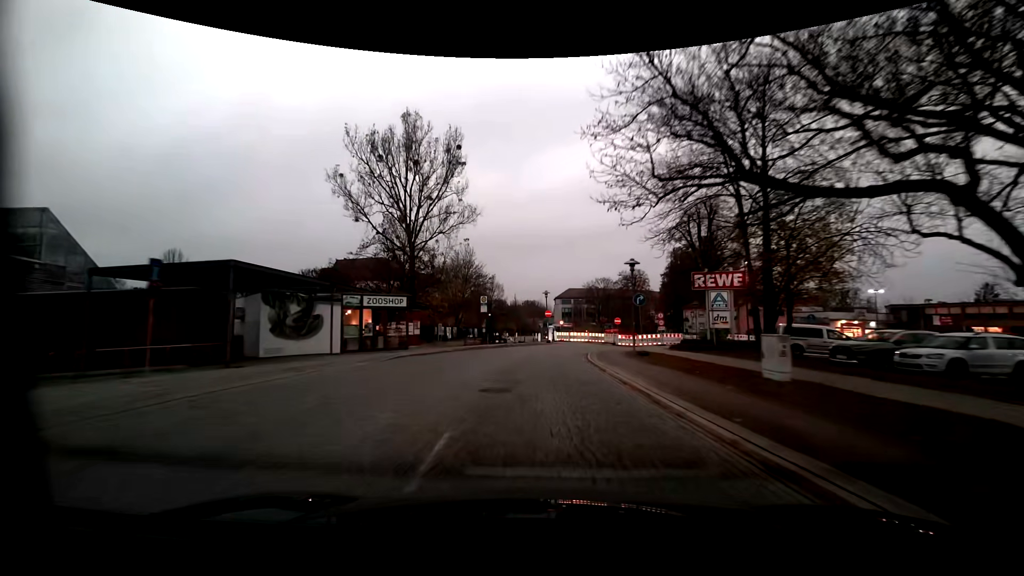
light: Dusk
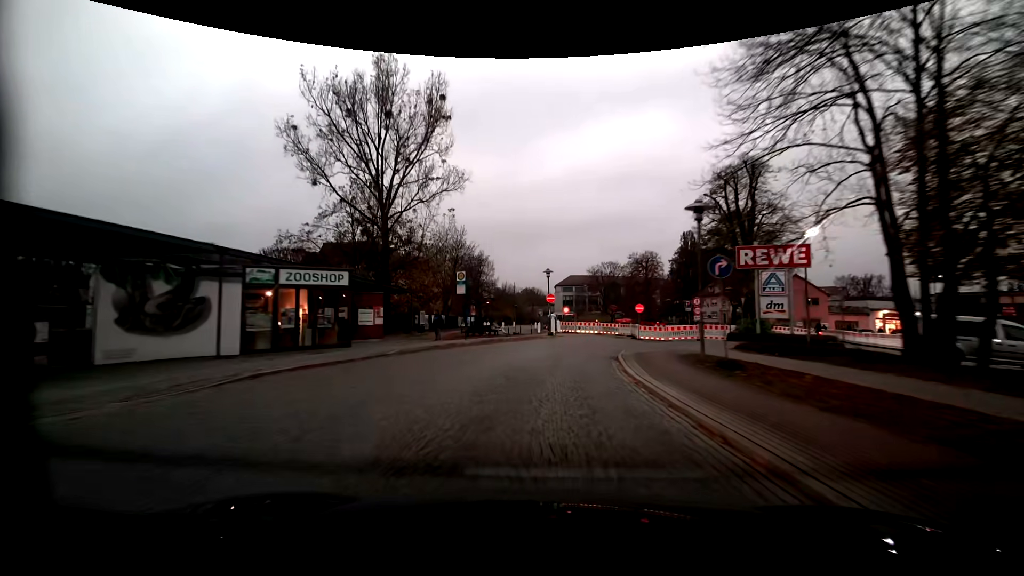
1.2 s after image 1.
(+0.1, +10.3) m; 0°
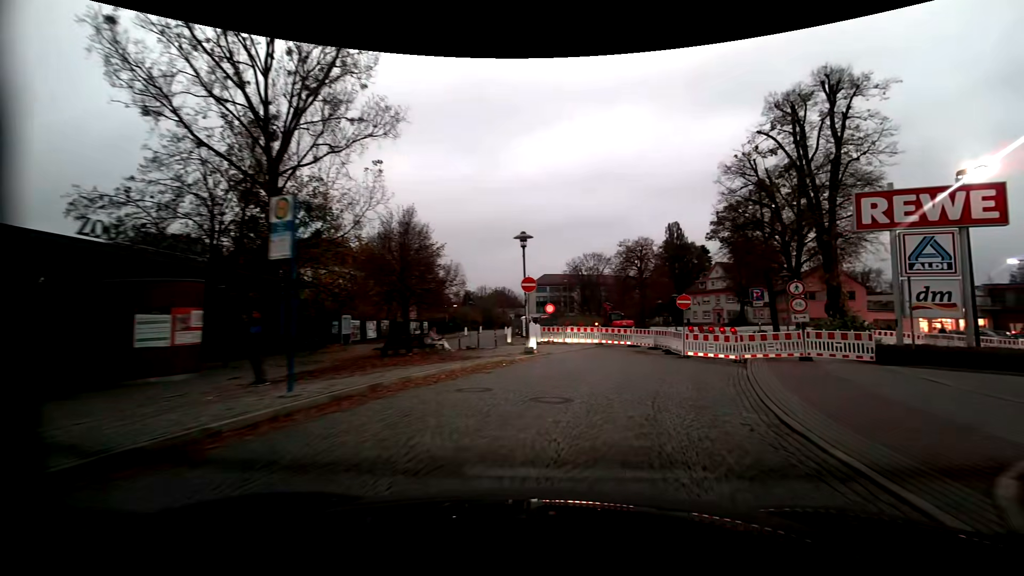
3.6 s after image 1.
(0.0, +15.7) m; +4°
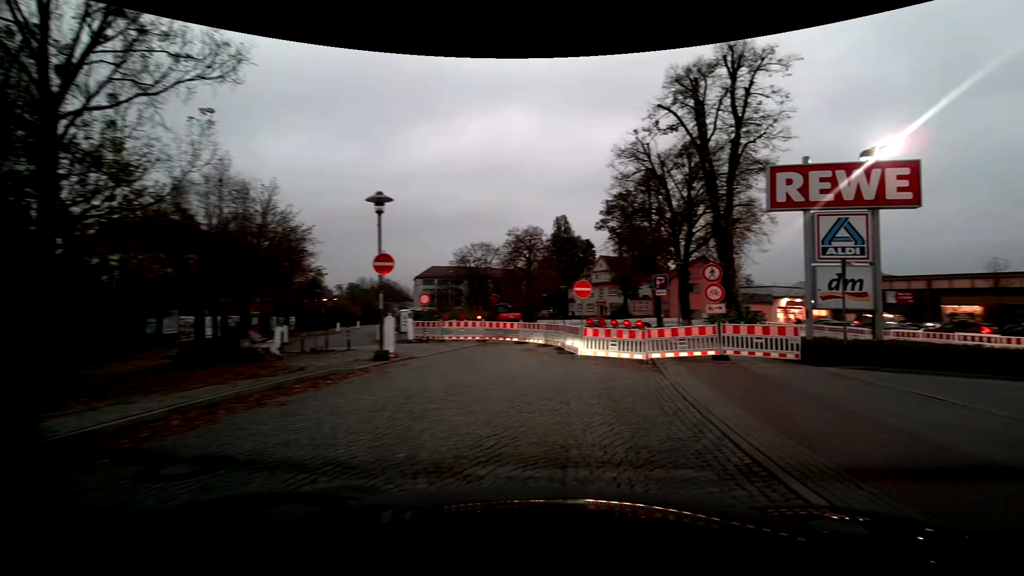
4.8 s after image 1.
(+0.4, +4.6) m; +11°
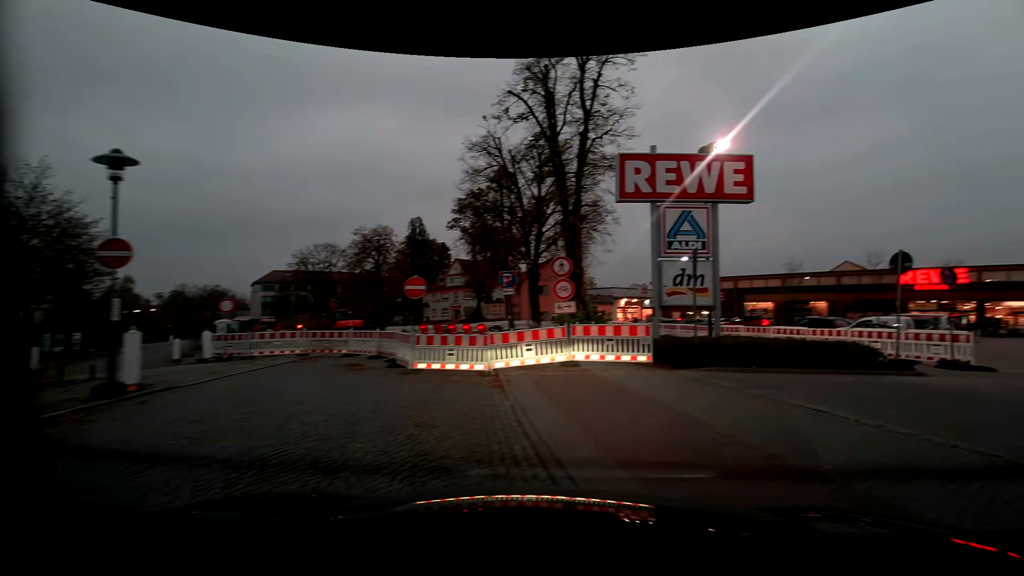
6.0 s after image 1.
(+0.4, +2.9) m; +14°
